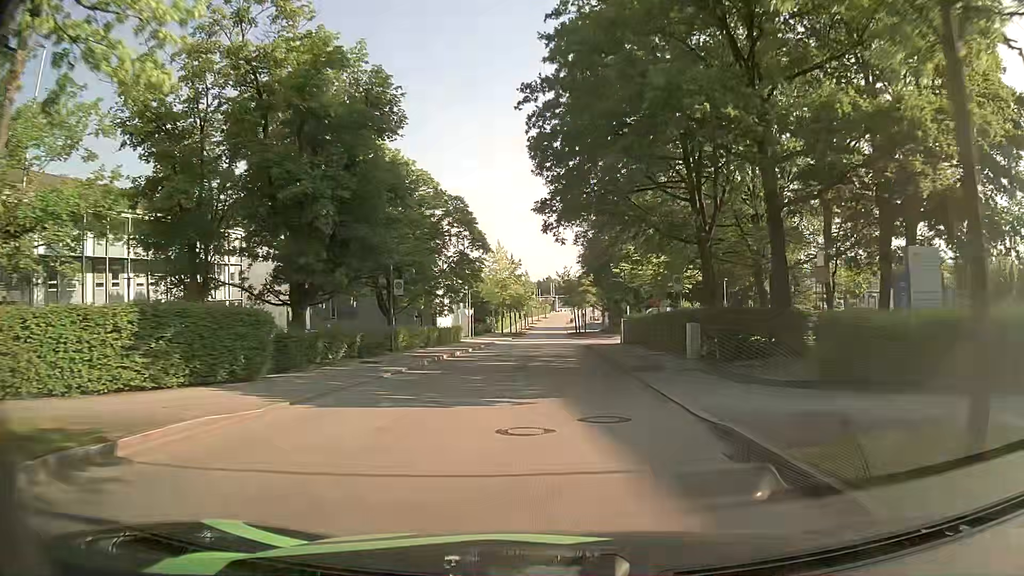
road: residential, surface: asphalt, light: Day
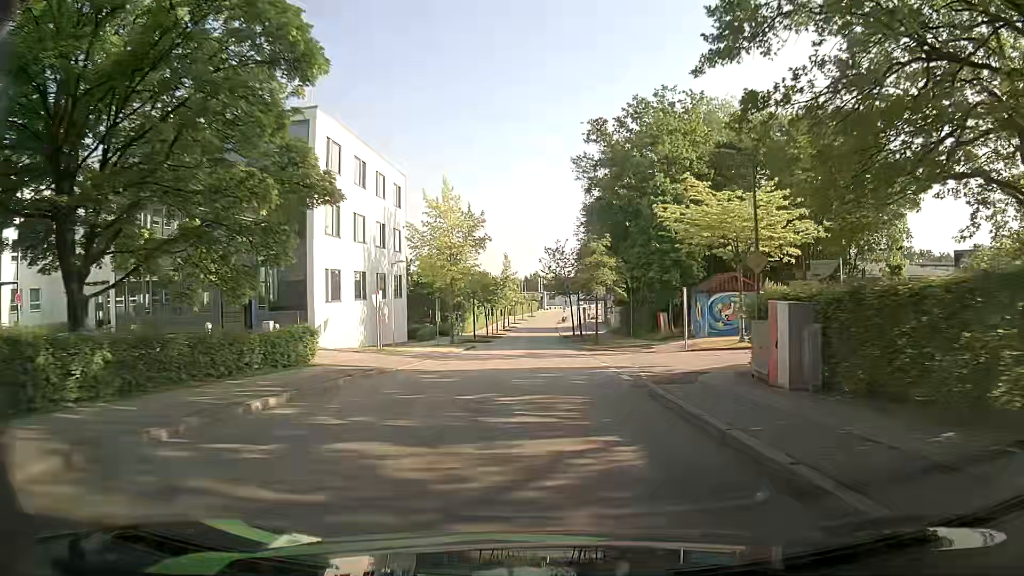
(-0.2, +31.6) m; 0°
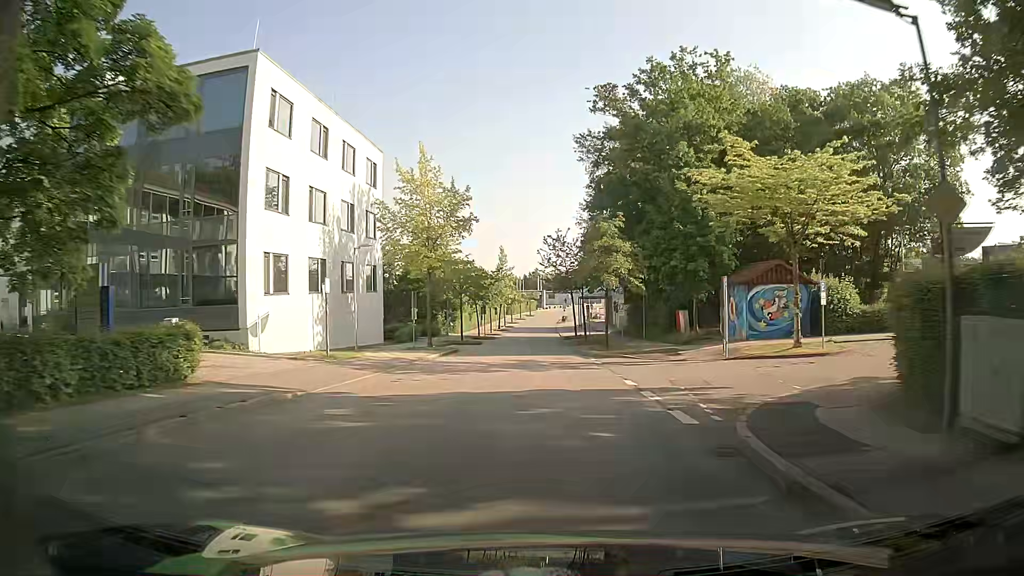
(0.0, +7.8) m; 0°
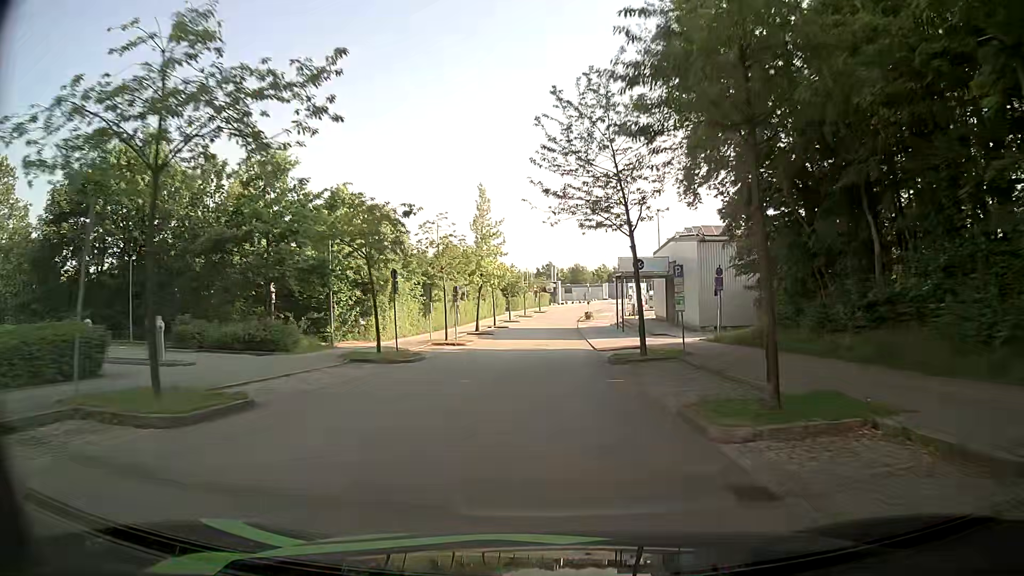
(-0.4, +40.8) m; -2°
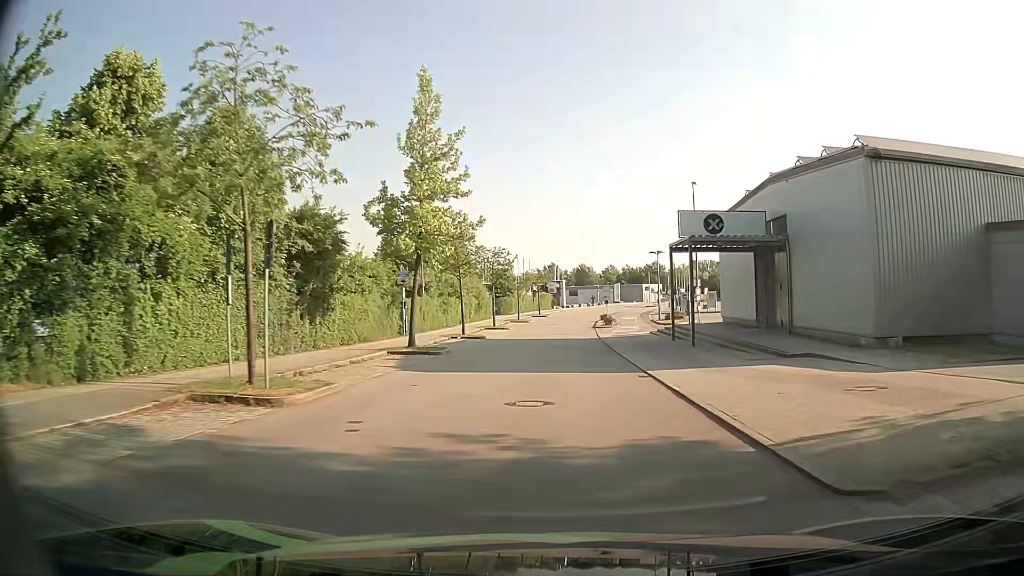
(+0.3, +25.5) m; 0°
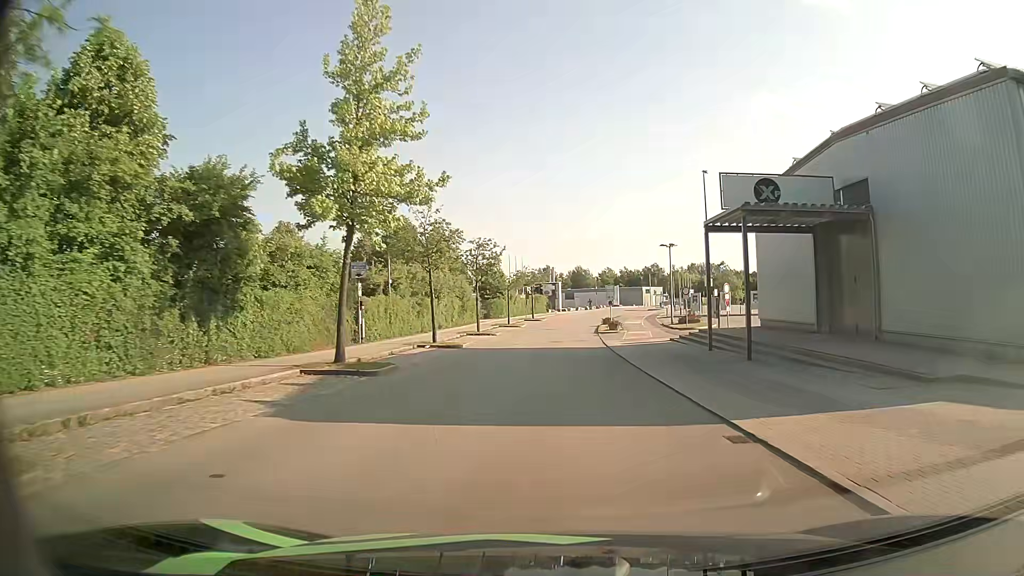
(+0.1, +8.6) m; 0°
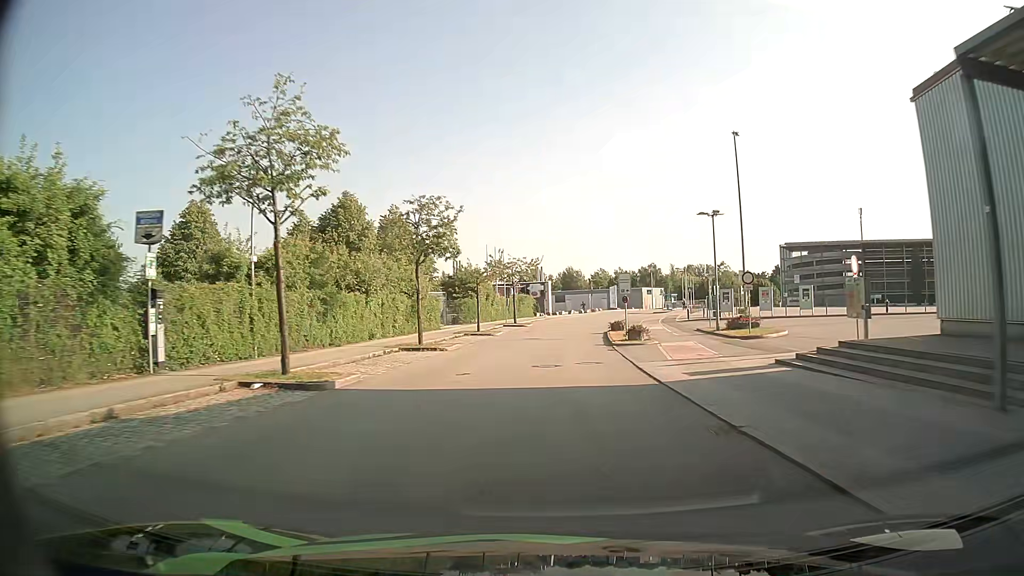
(+0.2, +17.3) m; +1°
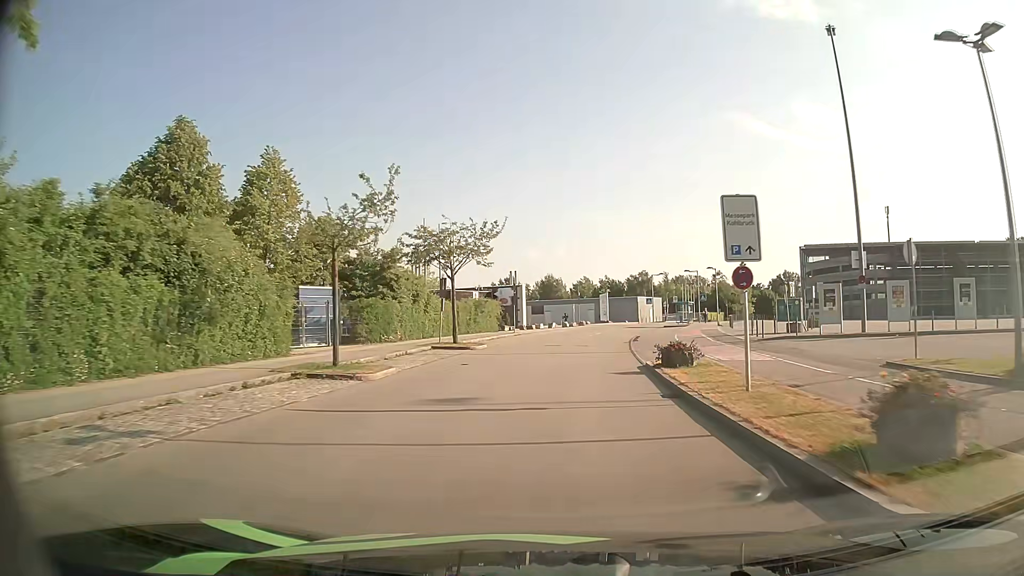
(+0.3, +25.4) m; +2°
(0, +10) (0, +20) (+1, +30) (+2, +40) (+4, +50) (+6, +60) (+9, +69) (+12, +79) (+16, +88) (+20, +97) m
